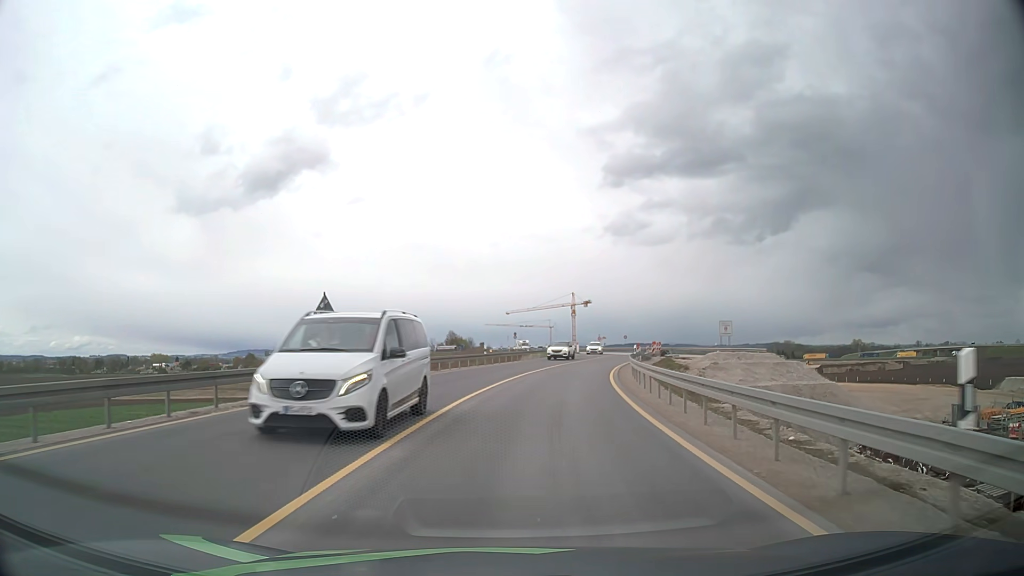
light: Day
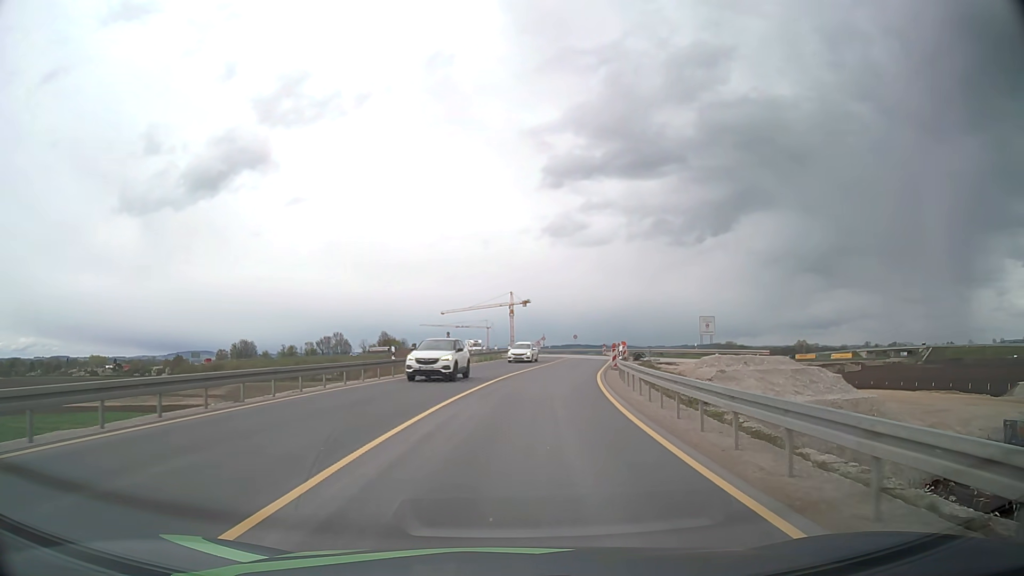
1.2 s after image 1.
(+0.7, +15.4) m; +5°
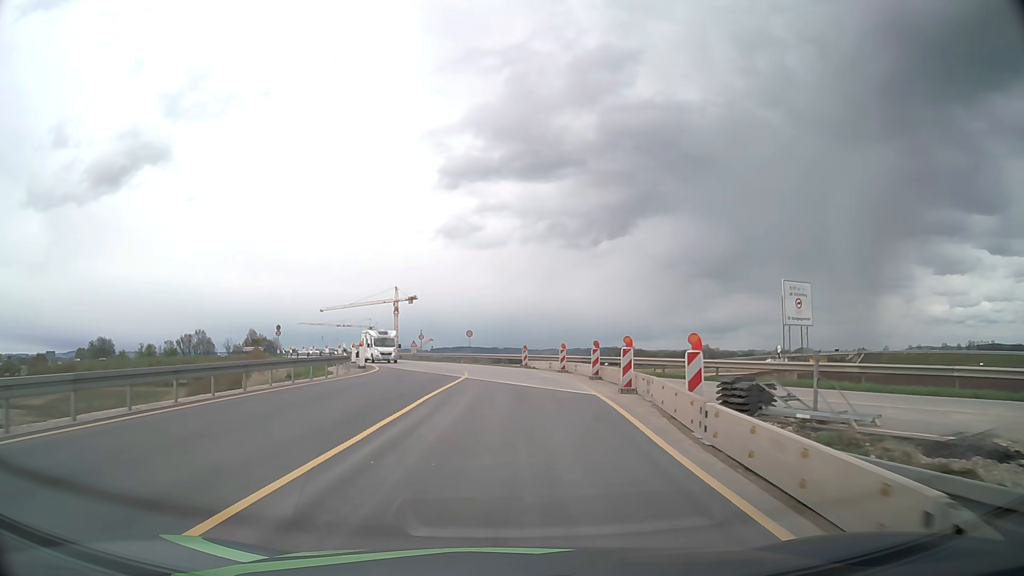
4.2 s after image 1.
(+3.5, +38.9) m; +9°
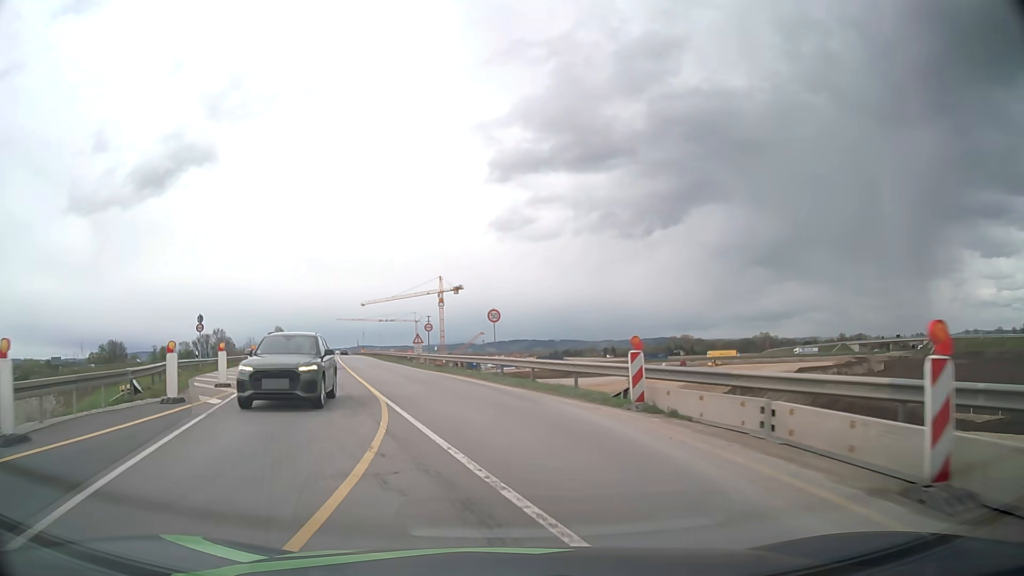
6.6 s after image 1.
(0.0, +29.9) m; -4°
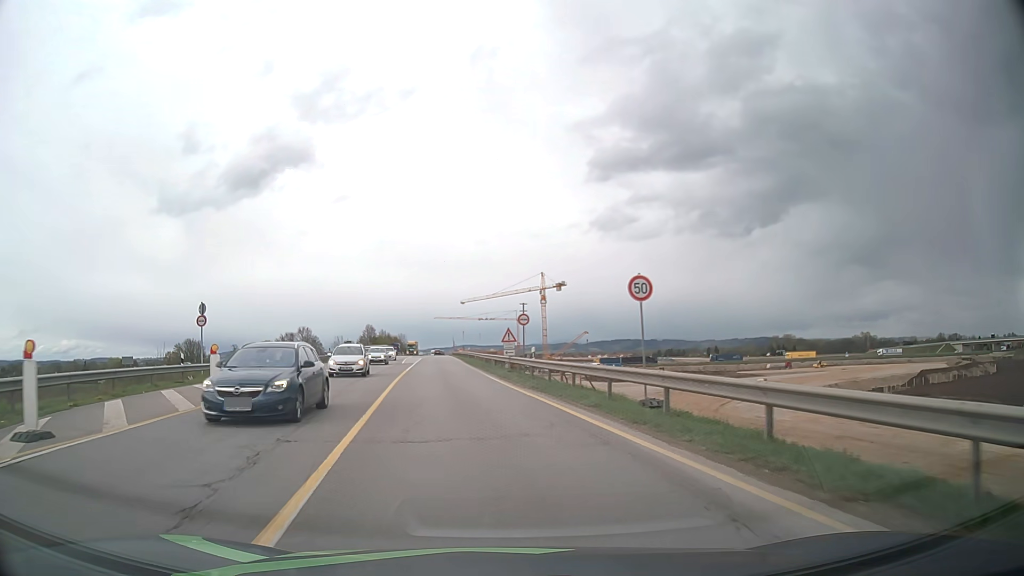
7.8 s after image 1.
(-1.0, +14.4) m; -9°
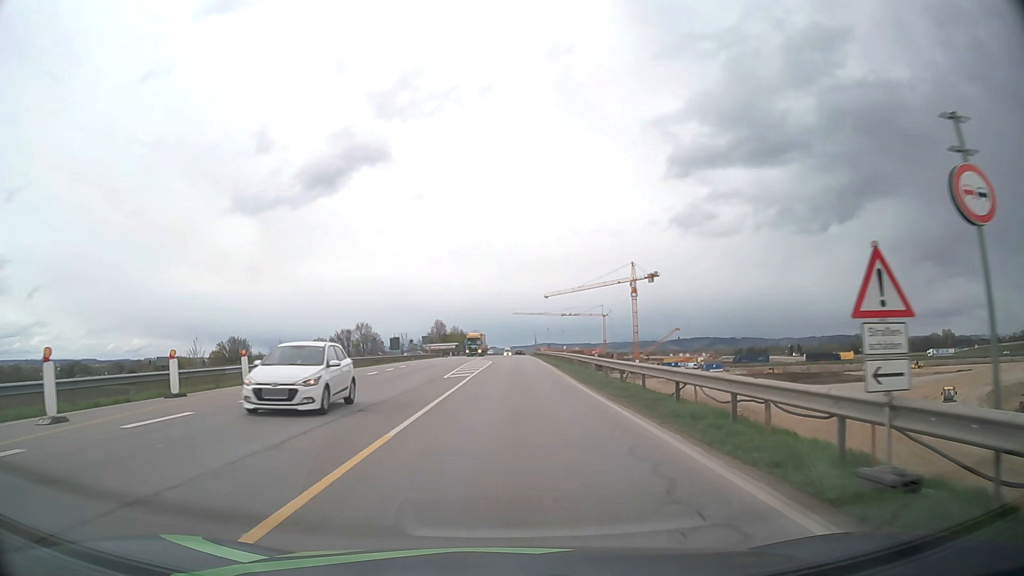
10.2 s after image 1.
(-2.7, +29.2) m; -7°
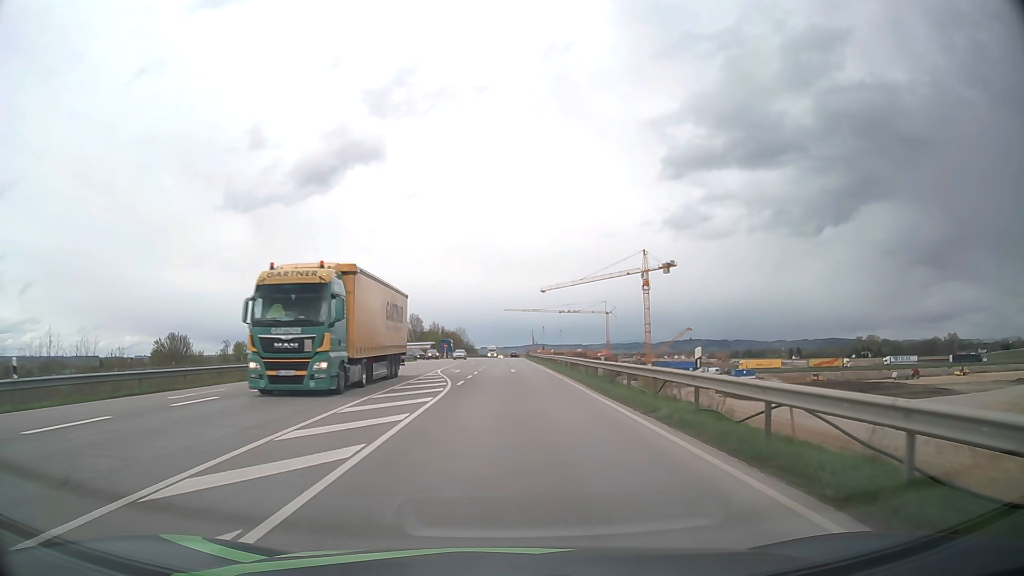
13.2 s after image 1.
(+0.2, +37.8) m; +1°
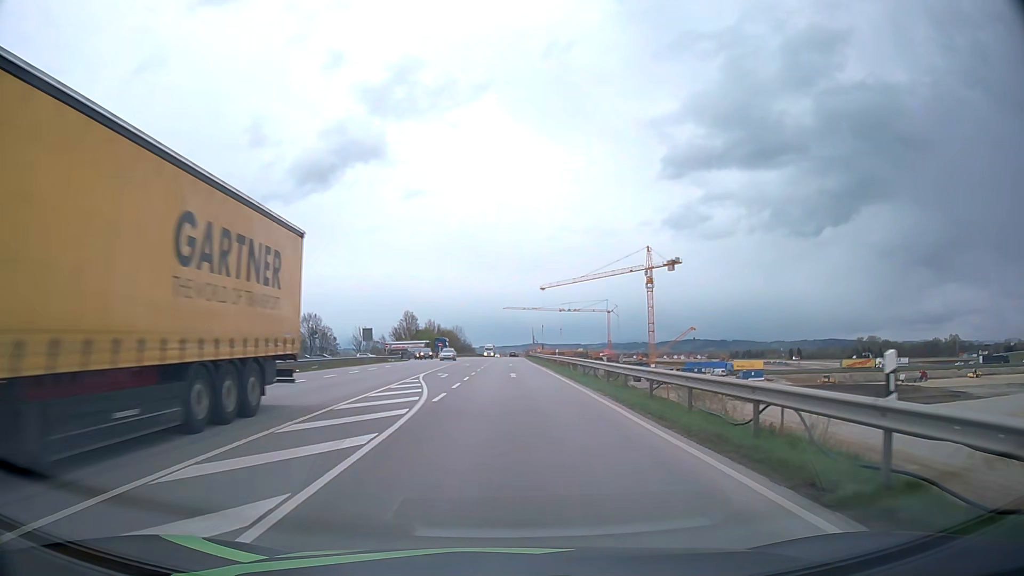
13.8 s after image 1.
(0.0, +7.6) m; 0°
(0, +10) (0, +20) (0, +30) (0, +40) (0, +50) (0, +60) (0, +70) (0, +80) (0, +90) (0, +100) m
